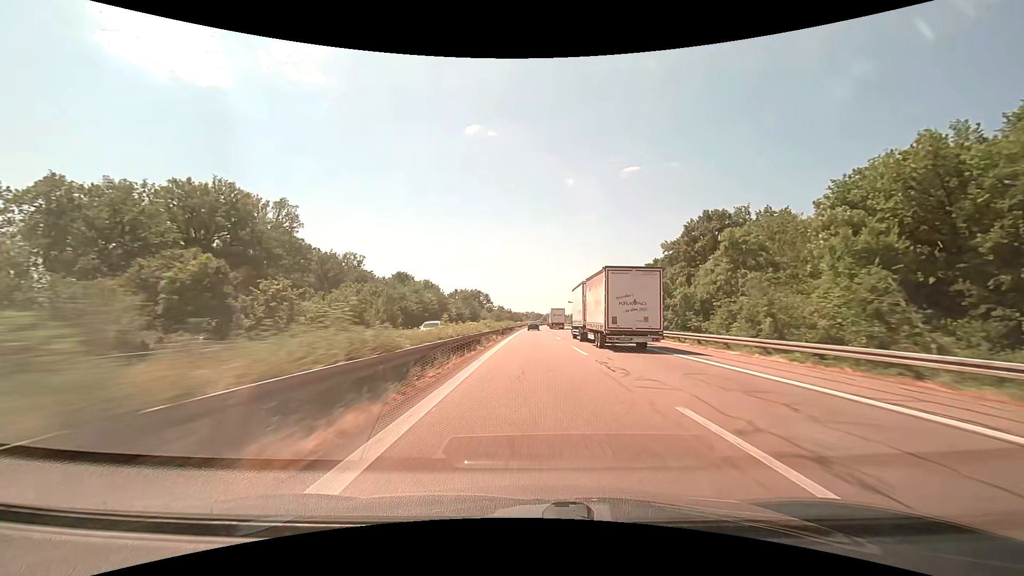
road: motorway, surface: asphalt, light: Day
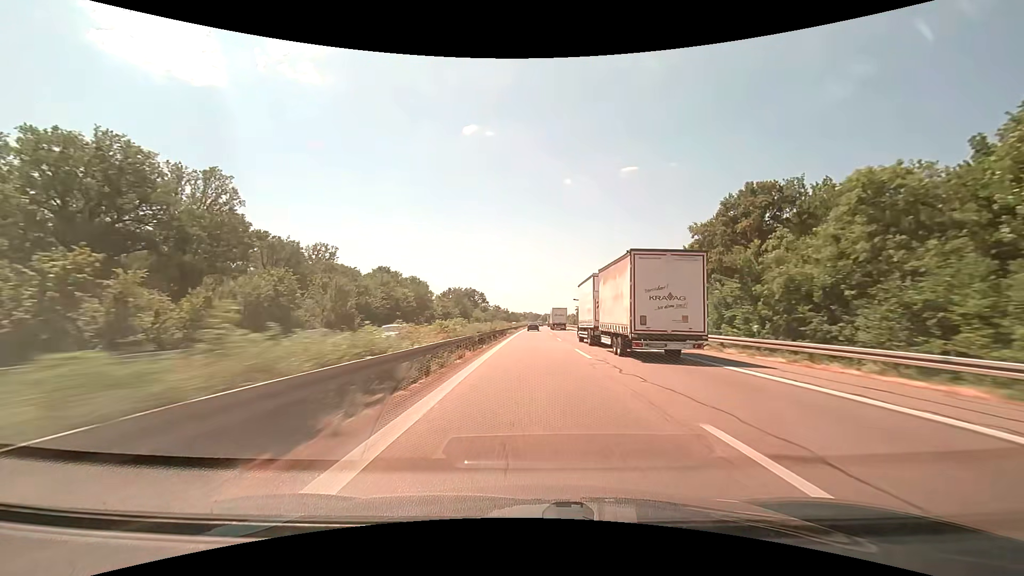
(+0.1, +19.7) m; 0°
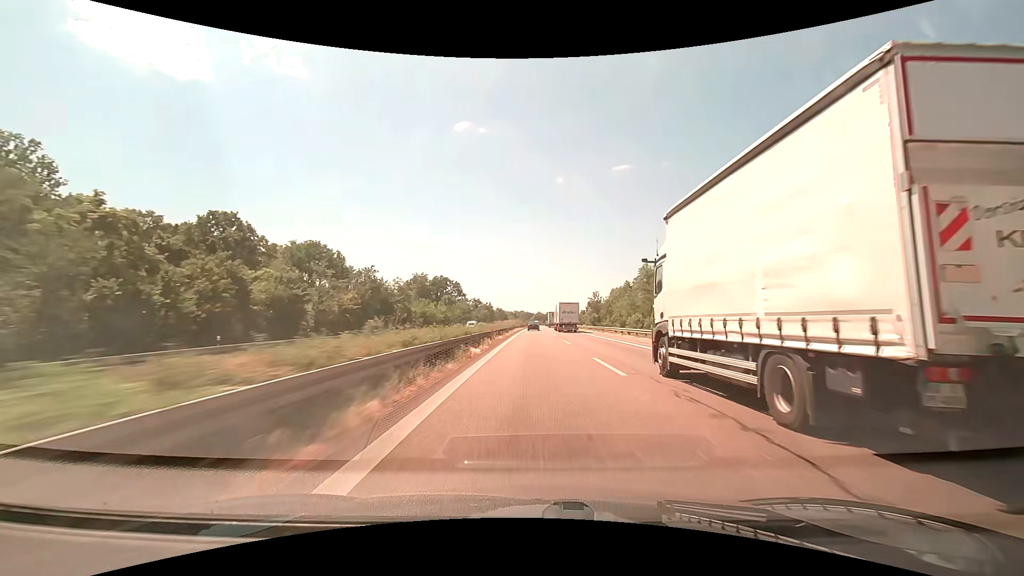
(+0.5, +78.6) m; +1°
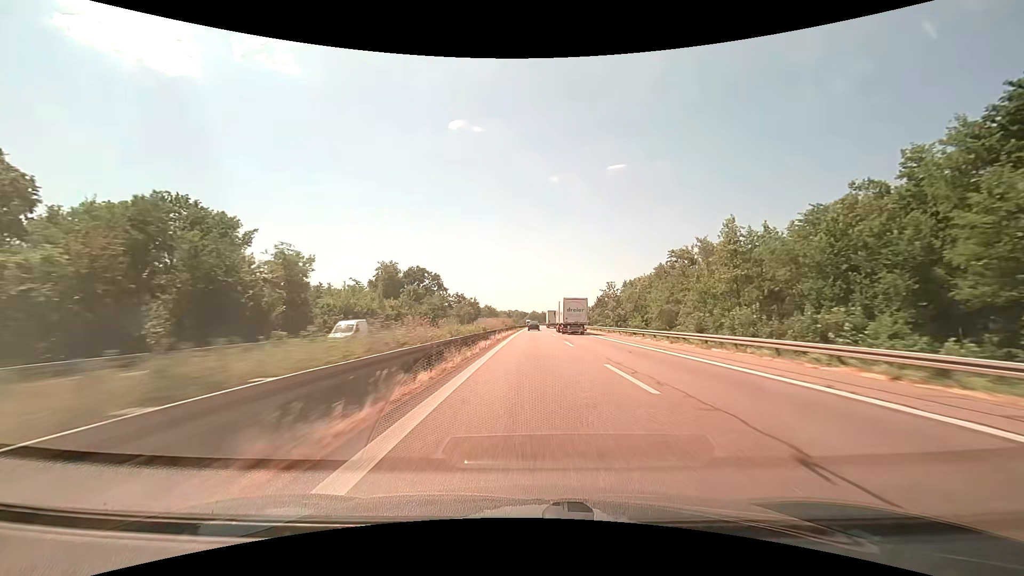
(+0.2, +39.3) m; +1°
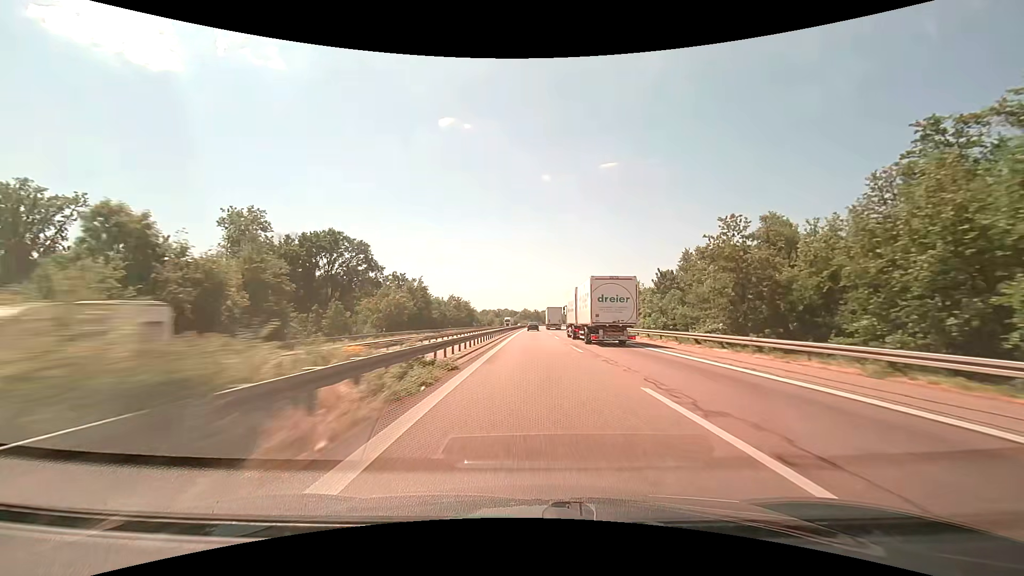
(+0.5, +78.6) m; +1°
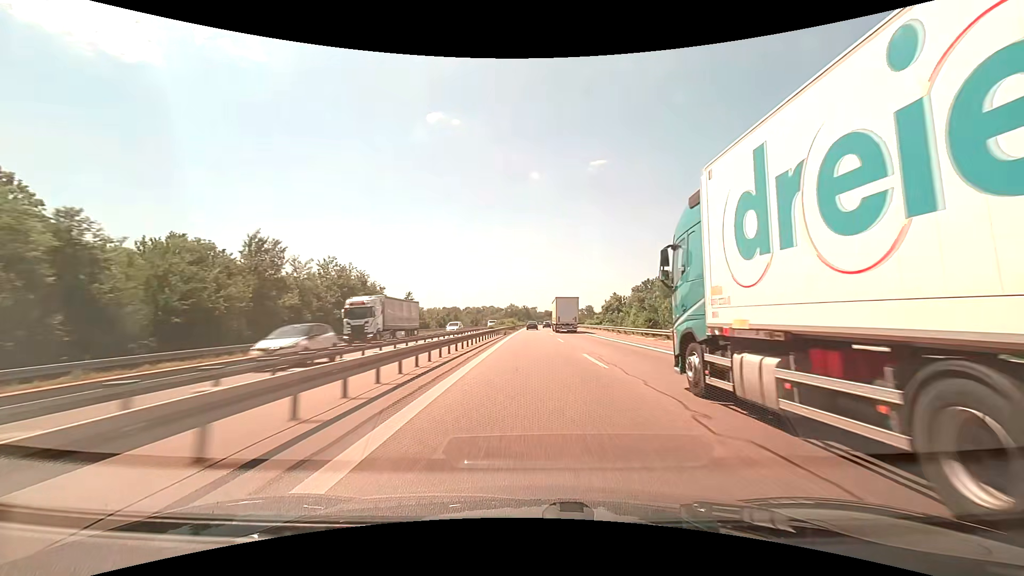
(+1.0, +98.3) m; +1°
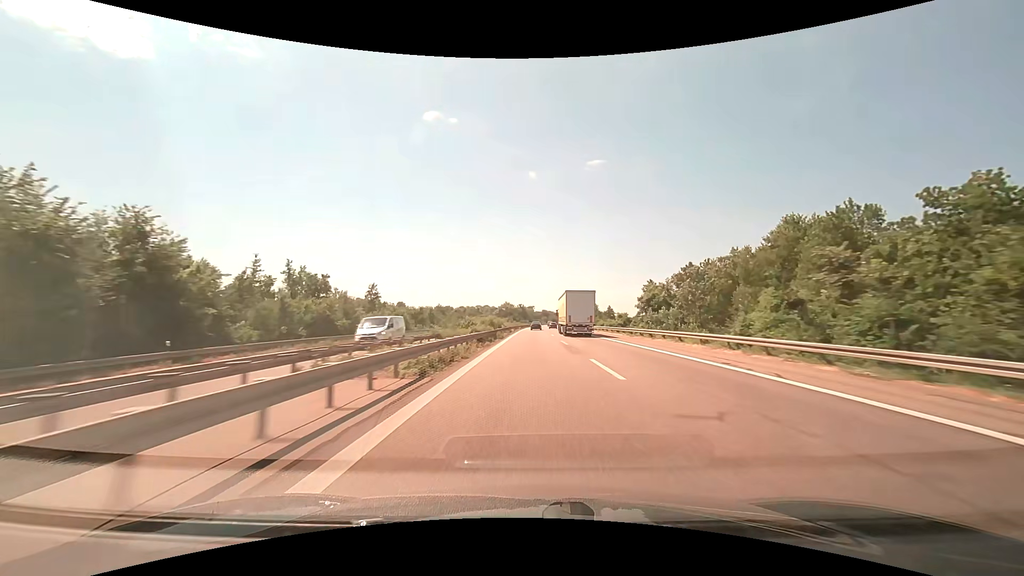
(+0.1, +39.1) m; 0°
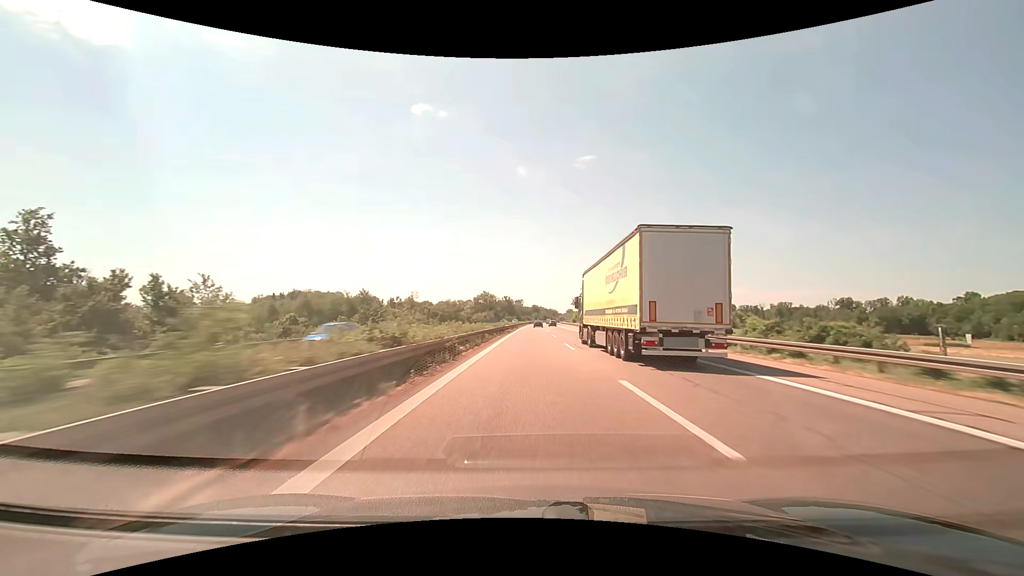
(+1.1, +96.7) m; +1°
(0, +10) (0, +20) (0, +30) (0, +40) (0, +50) (0, +60) (0, +70) (+1, +80) (+1, +90) (+1, +100) m
